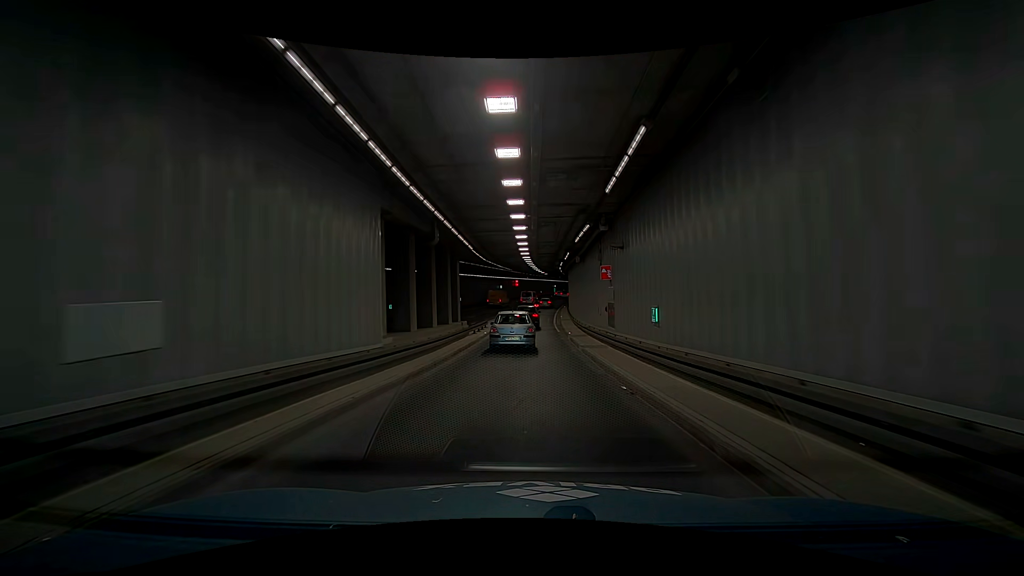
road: trunk_link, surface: asphalt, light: Day
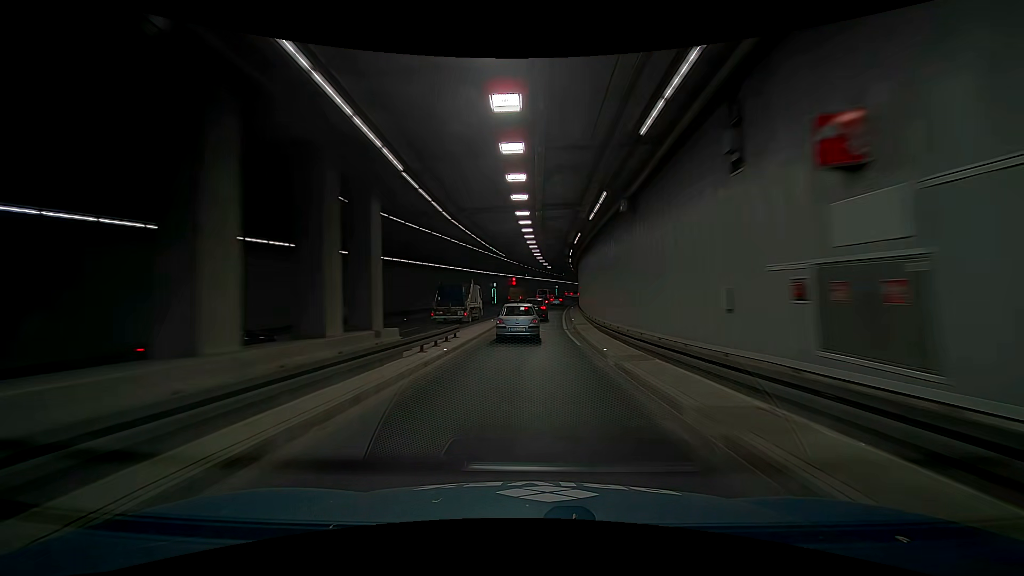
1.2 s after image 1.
(-0.4, +13.9) m; -4°
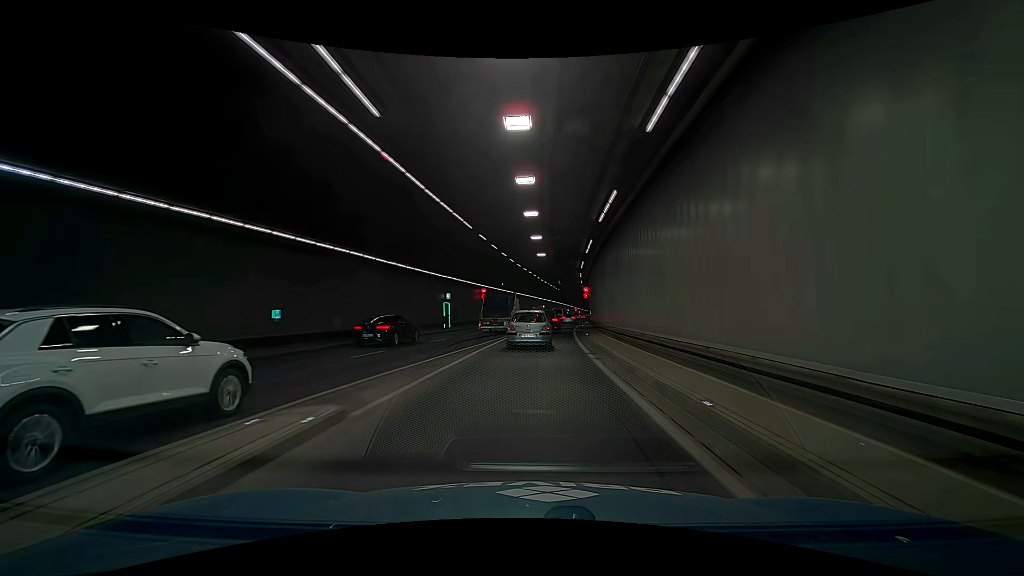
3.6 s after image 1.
(-2.3, +28.8) m; -9°
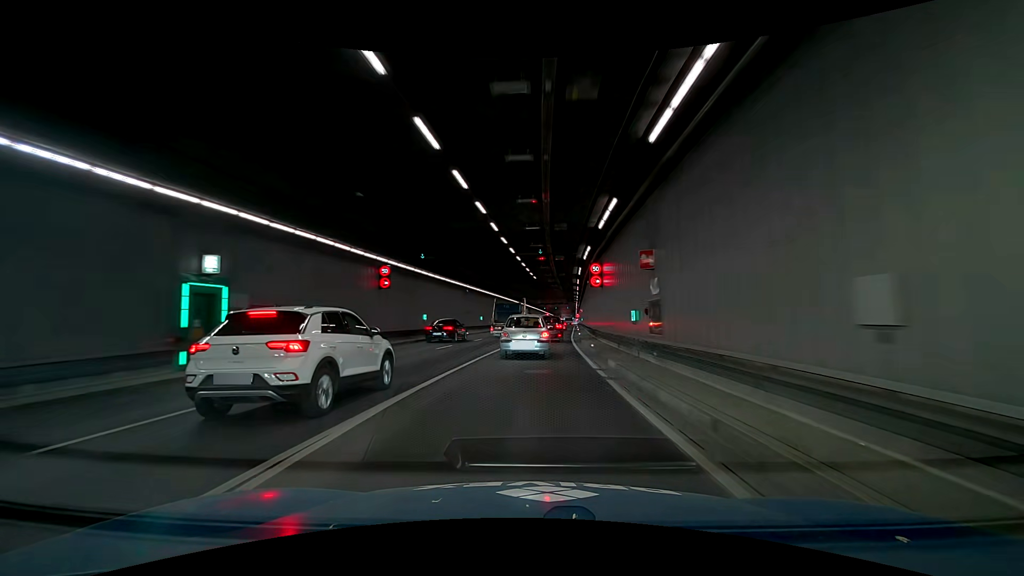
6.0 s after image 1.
(+2.7, +28.6) m; +13°
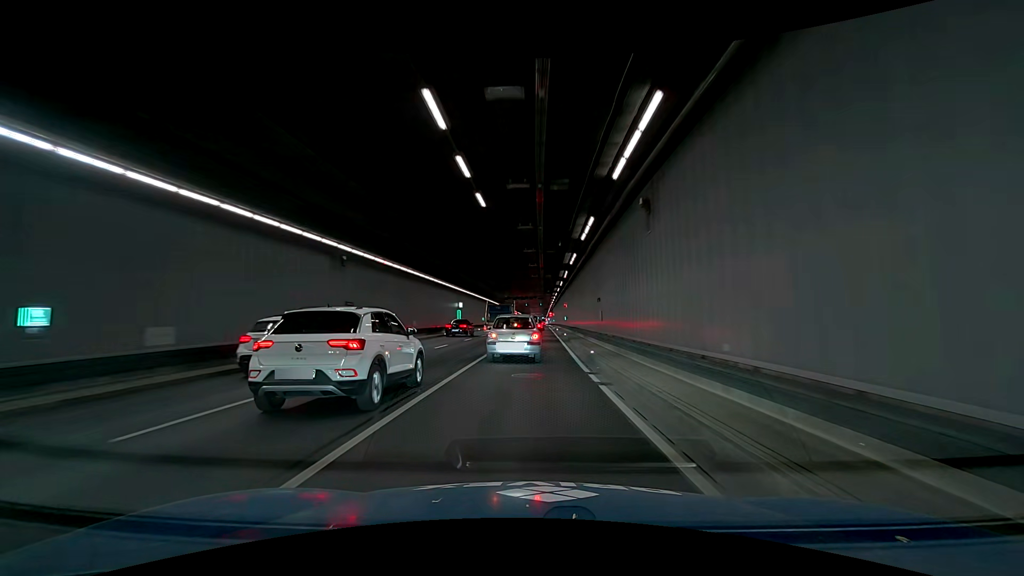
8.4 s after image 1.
(+0.4, +26.1) m; +2°
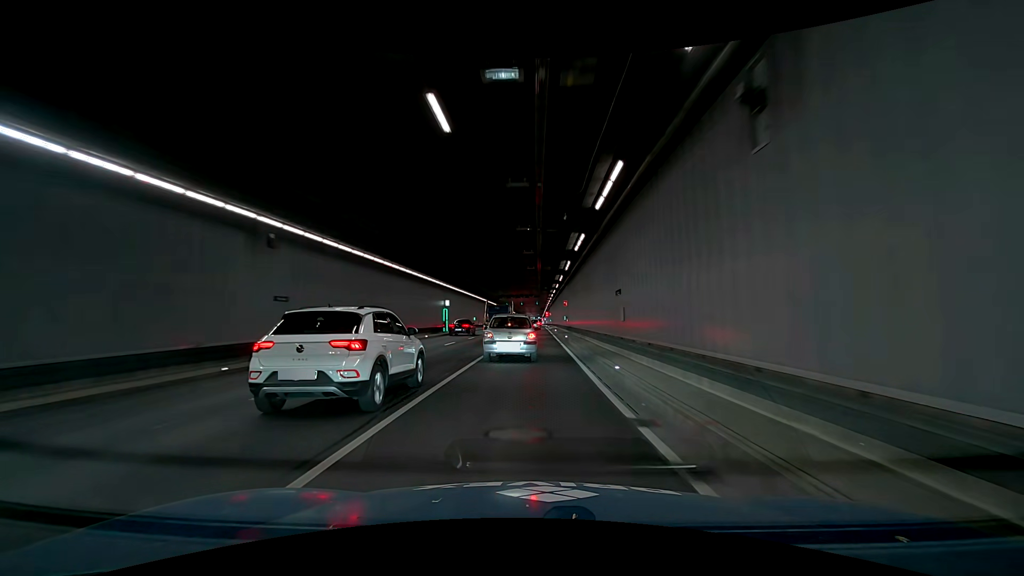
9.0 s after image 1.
(+0.1, +6.1) m; +1°
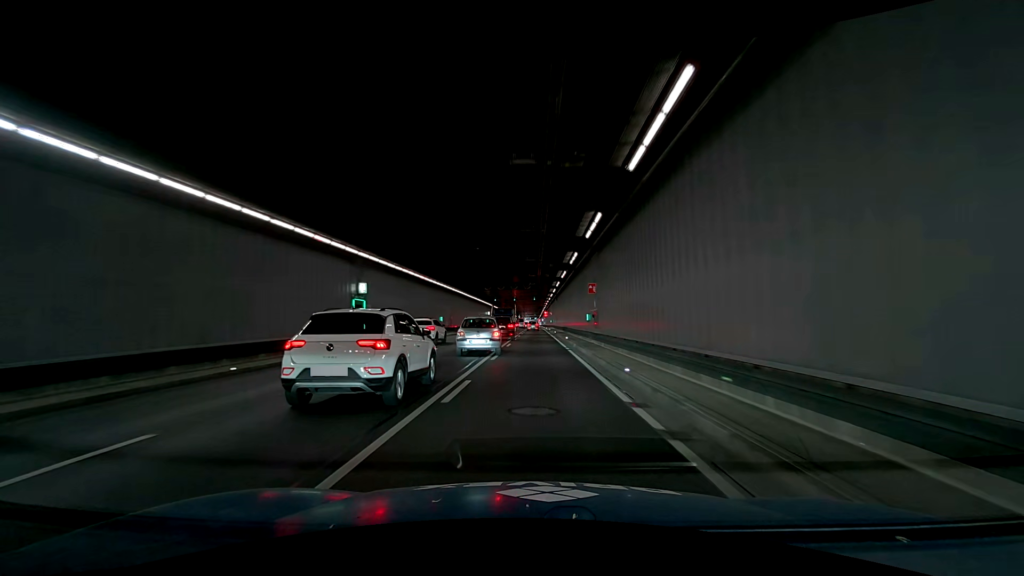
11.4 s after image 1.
(0.0, +23.6) m; 0°
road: trunk
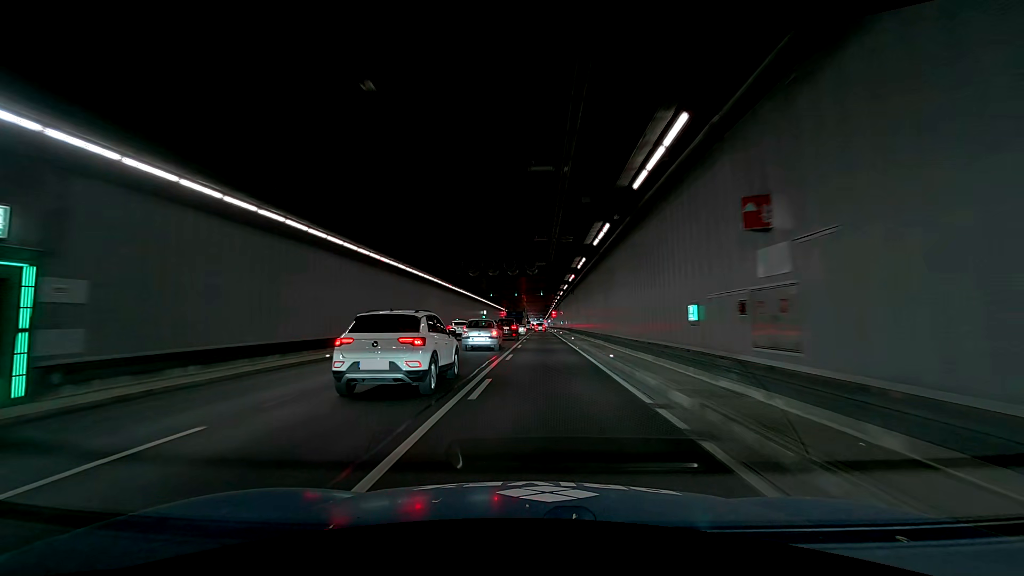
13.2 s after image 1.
(0.0, +17.7) m; 0°
